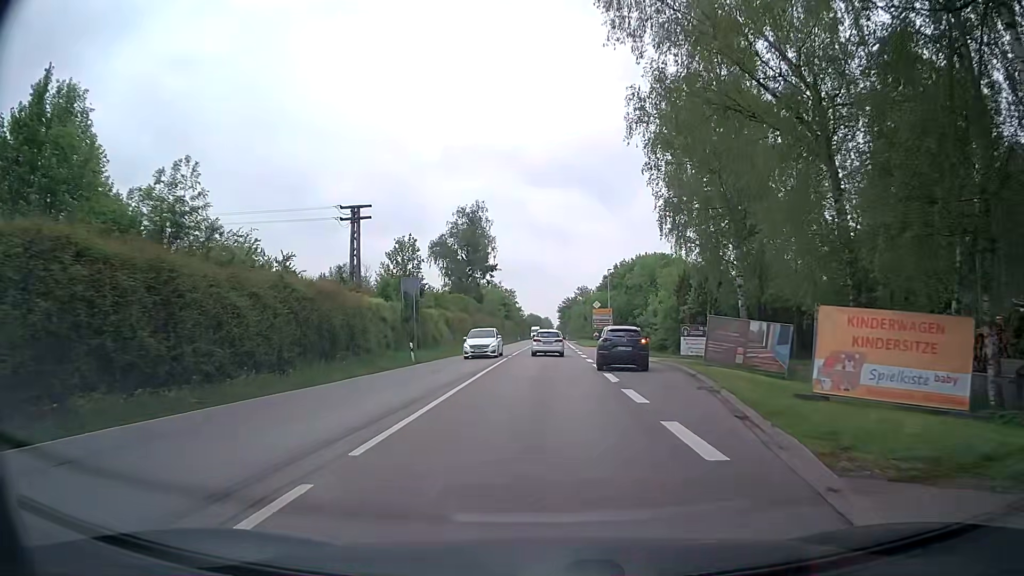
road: secondary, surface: asphalt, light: Day
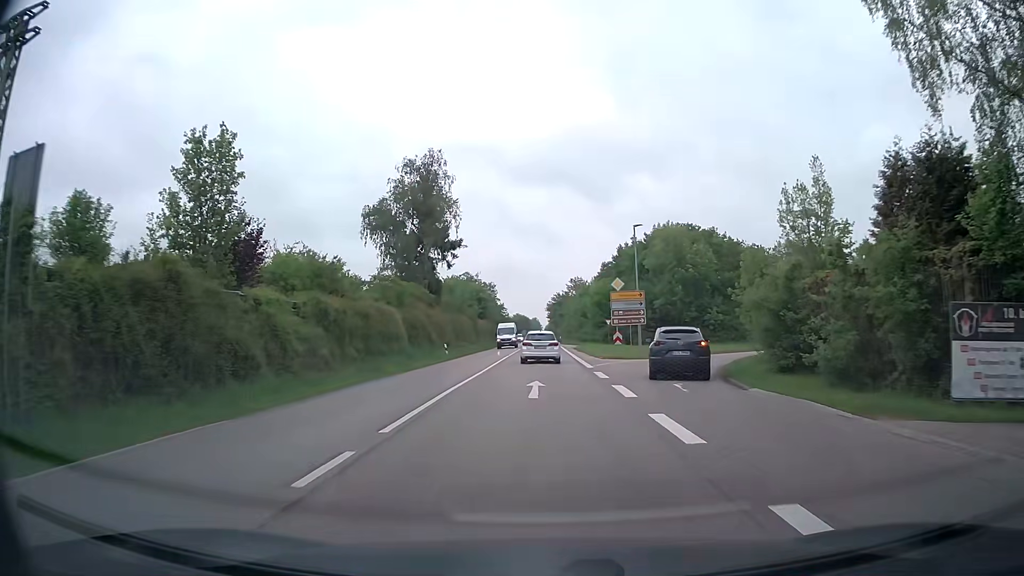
(+0.4, +29.0) m; +2°
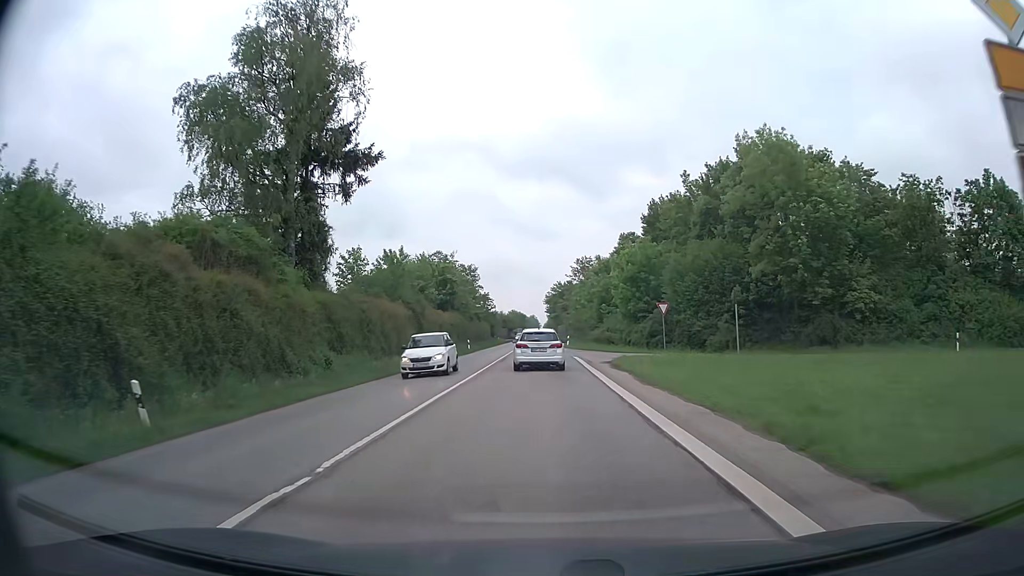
(-0.3, +35.4) m; 0°
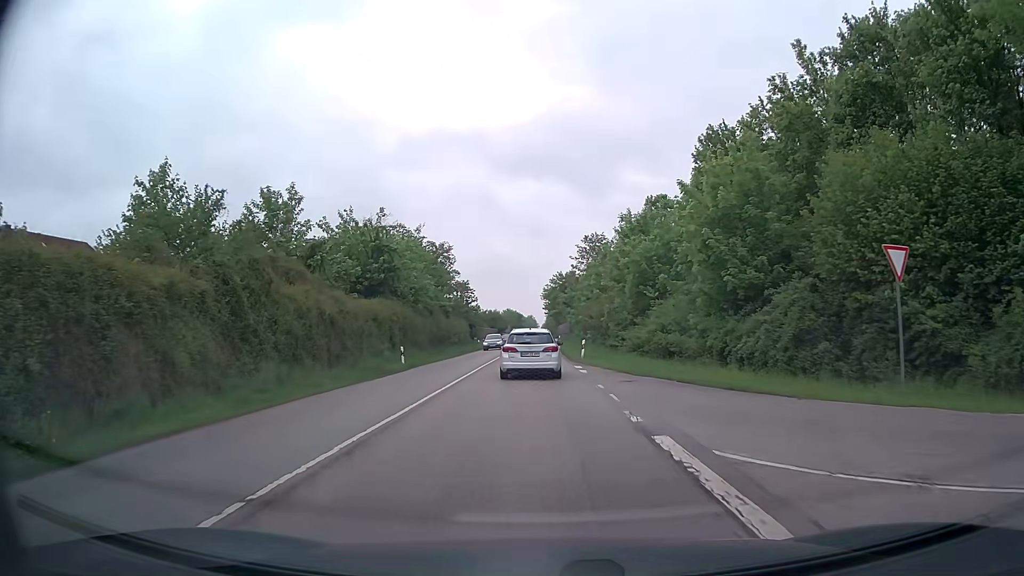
(+0.1, +27.3) m; 0°
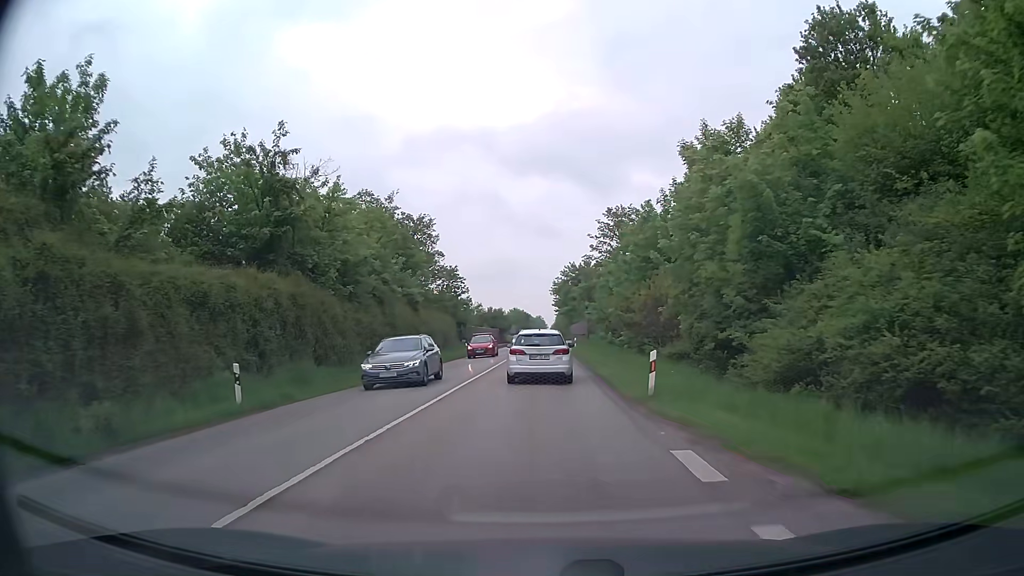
(0.0, +19.2) m; -1°
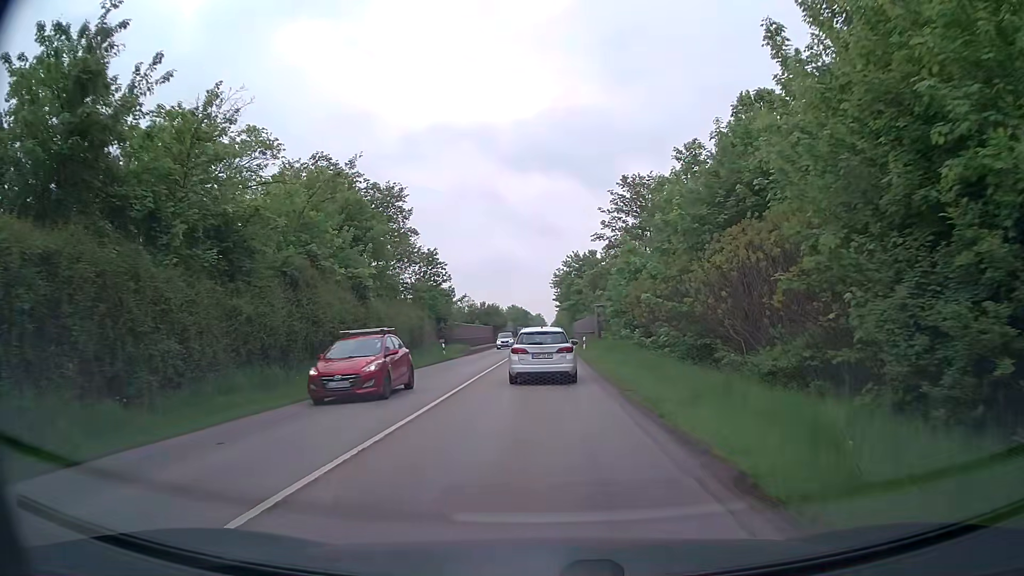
(0.0, +12.6) m; 0°
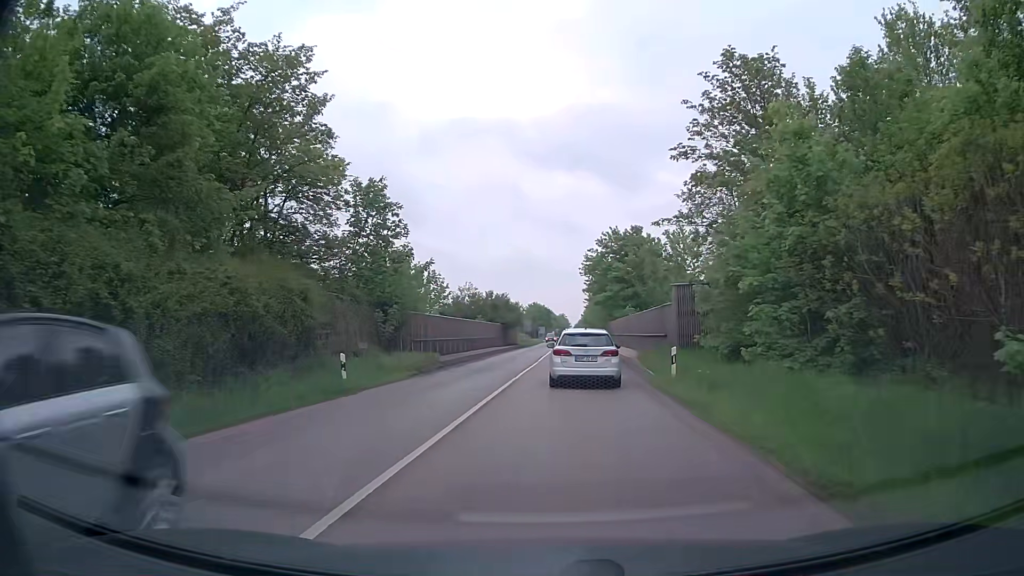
(-0.3, +24.9) m; -2°
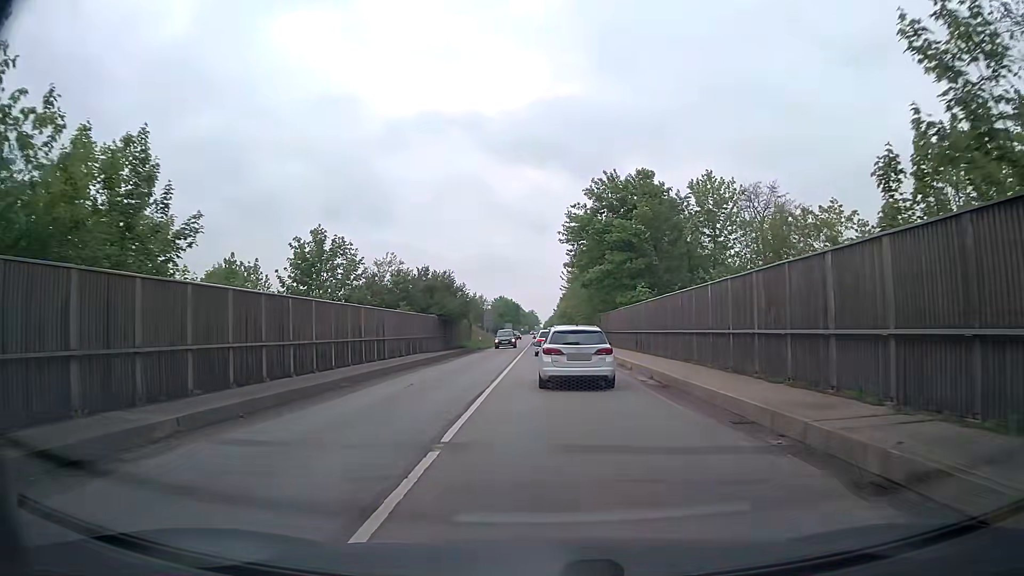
(+0.5, +25.5) m; +2°
(0, +10) (0, +20) (0, +30) (0, +40) (0, +50) (0, +60) (0, +70) (0, +80) (0, +90) (0, +100) m
